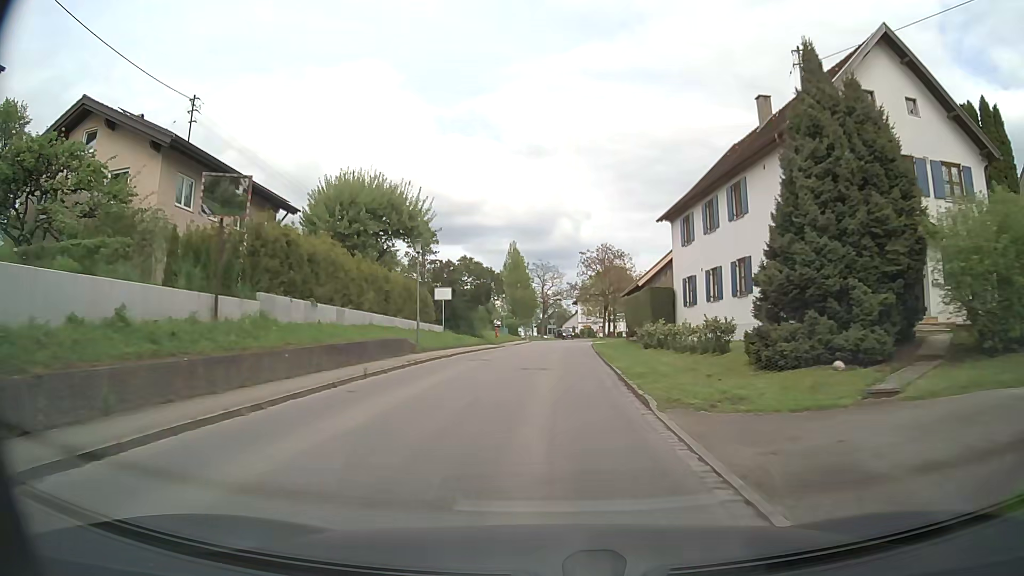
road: tertiary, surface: asphalt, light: Day
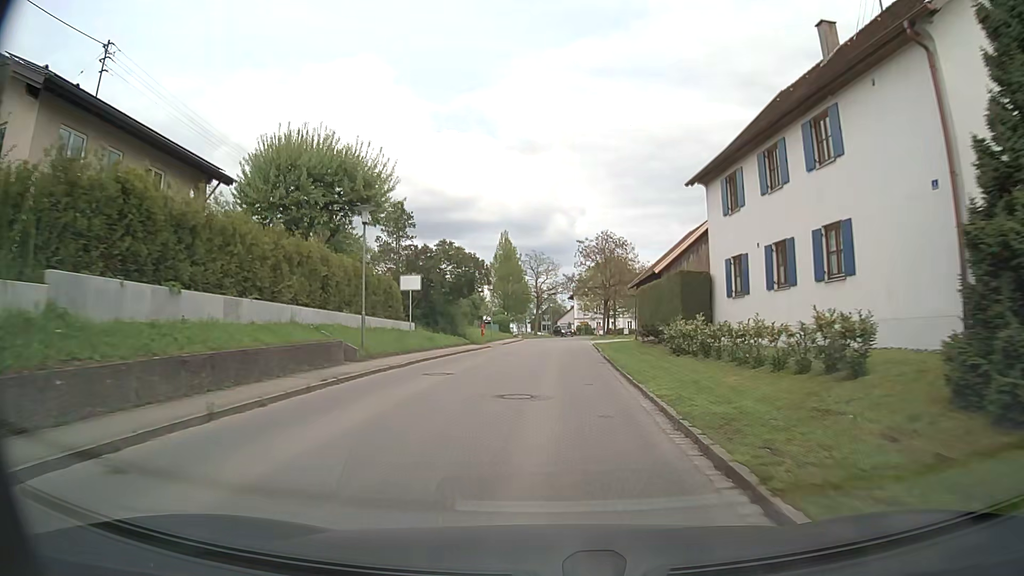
(0.0, +7.7) m; +1°
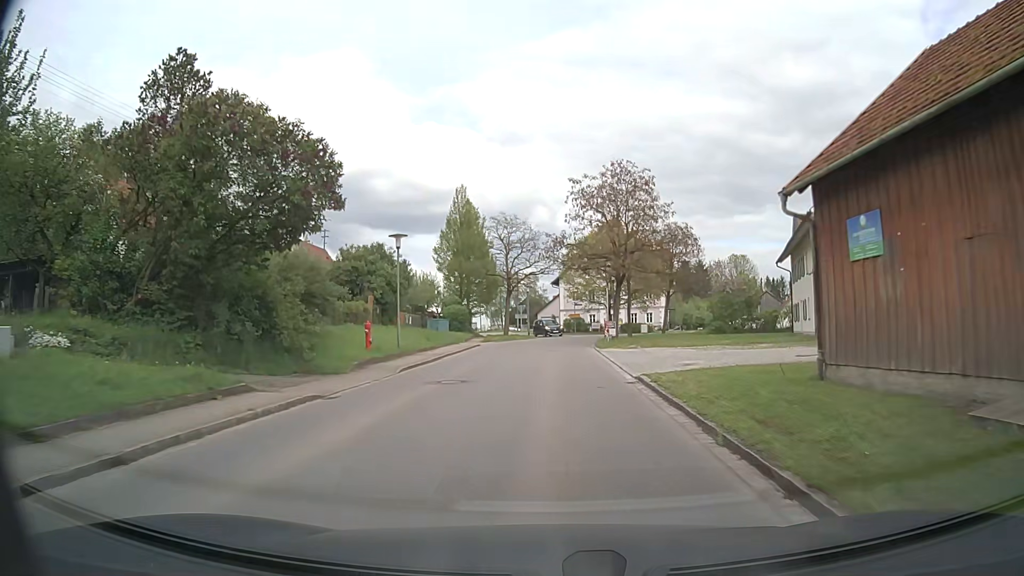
(+0.3, +28.4) m; +2°
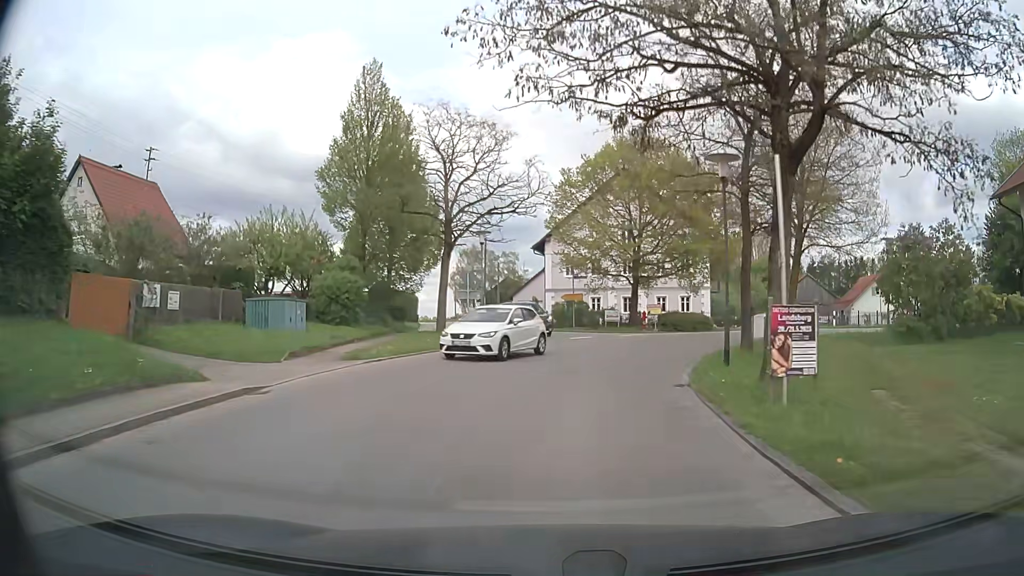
(+0.2, +30.7) m; +1°
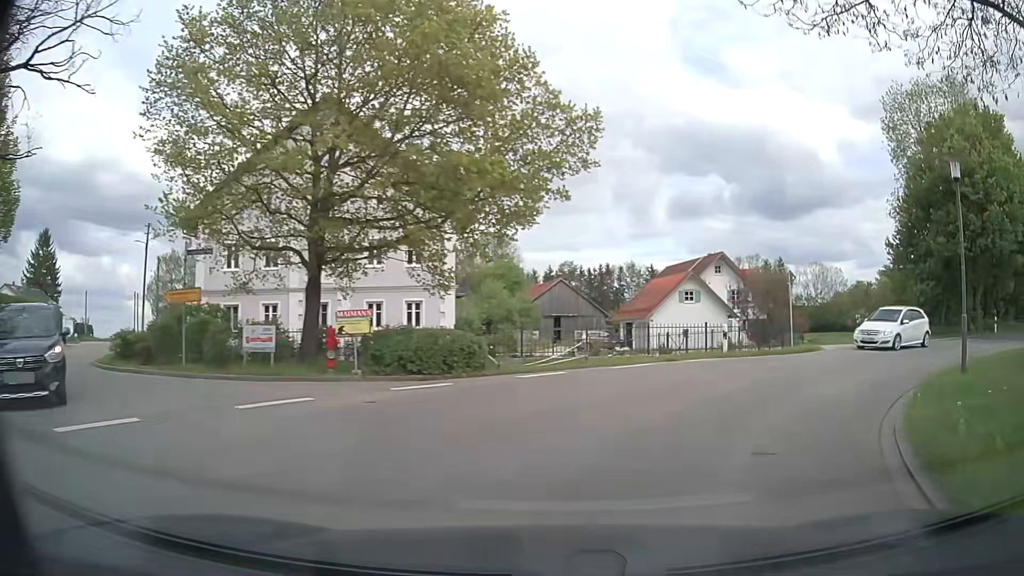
(+3.1, +20.8) m; +23°
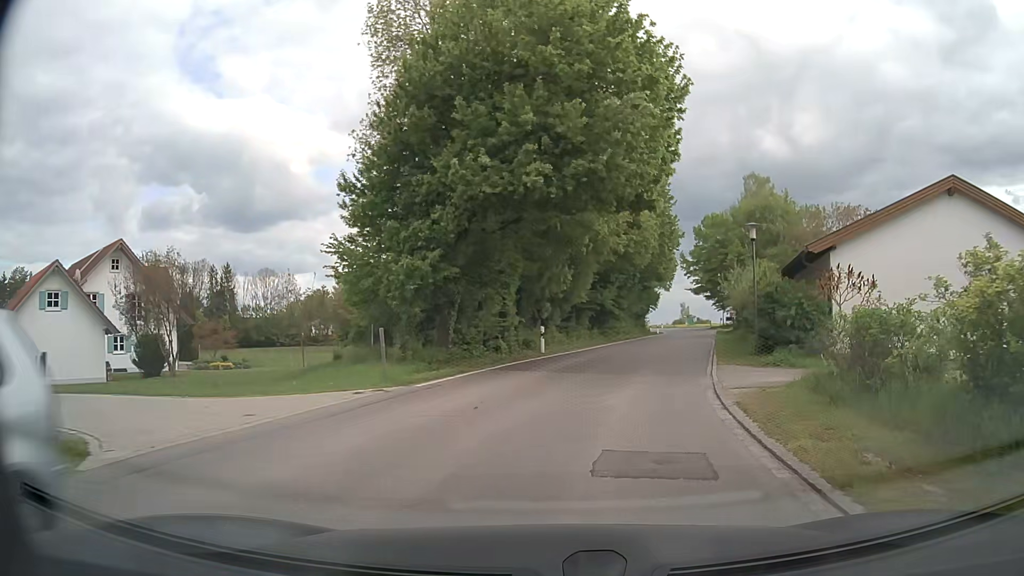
(+8.8, +17.2) m; +47°
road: unclassified
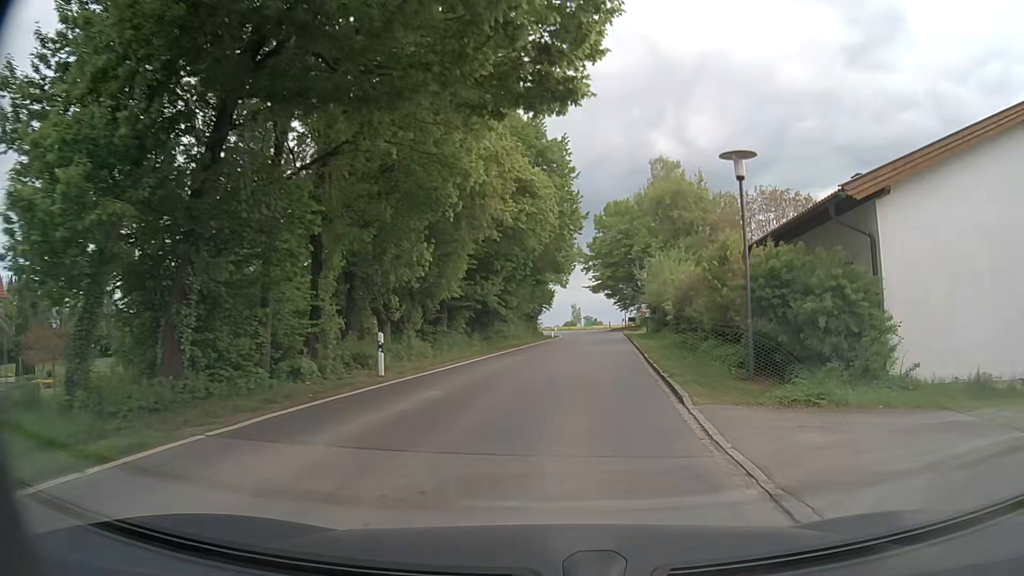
(+1.0, +10.3) m; +10°
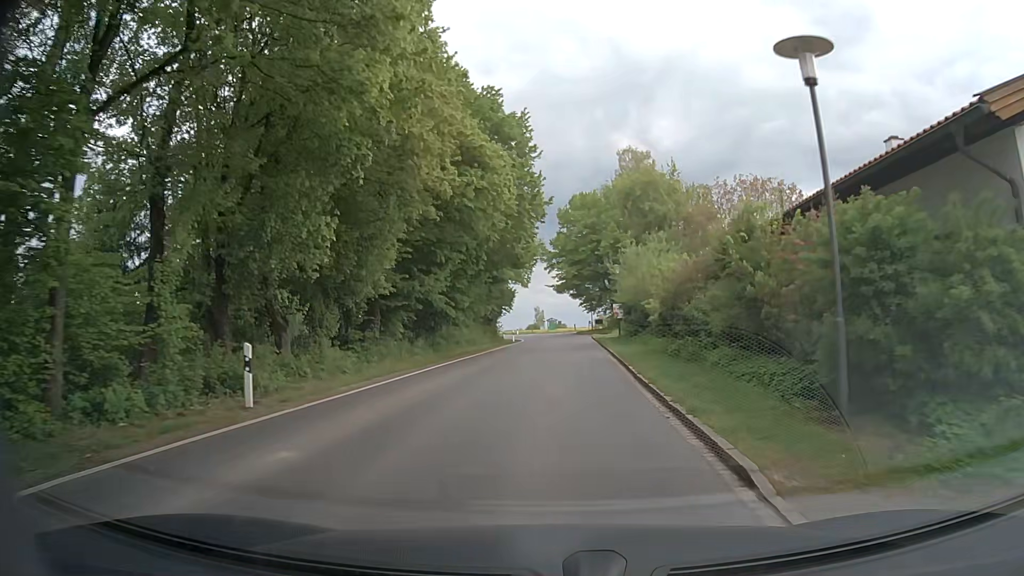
(+0.2, +5.8) m; +4°
(0, +10) (0, +20) (0, +30) (+1, +40) (+1, +50) (+1, +60) (0, +70) (-2, +80) (-6, +89) (-12, +97) m
